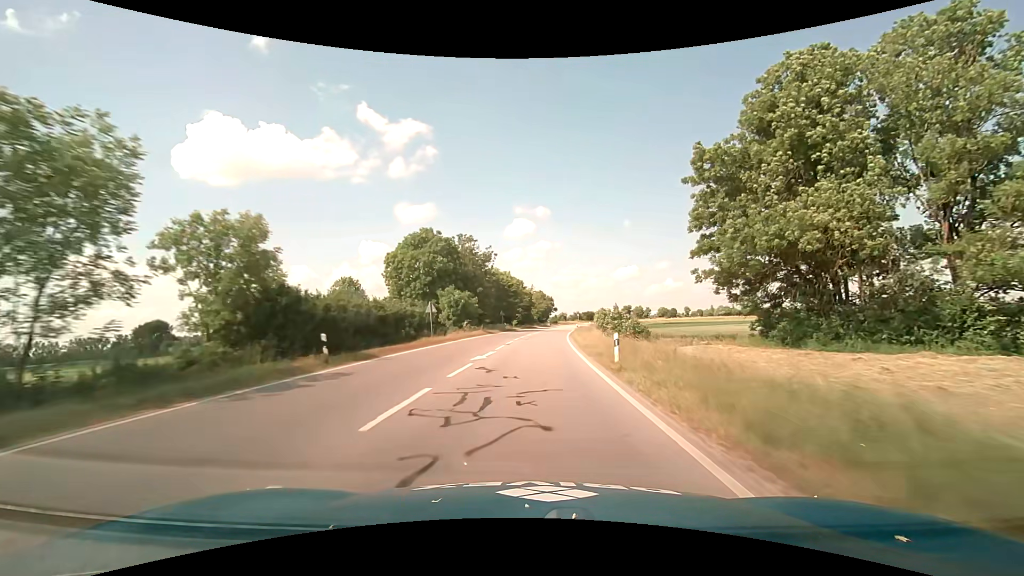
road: primary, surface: asphalt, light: Day
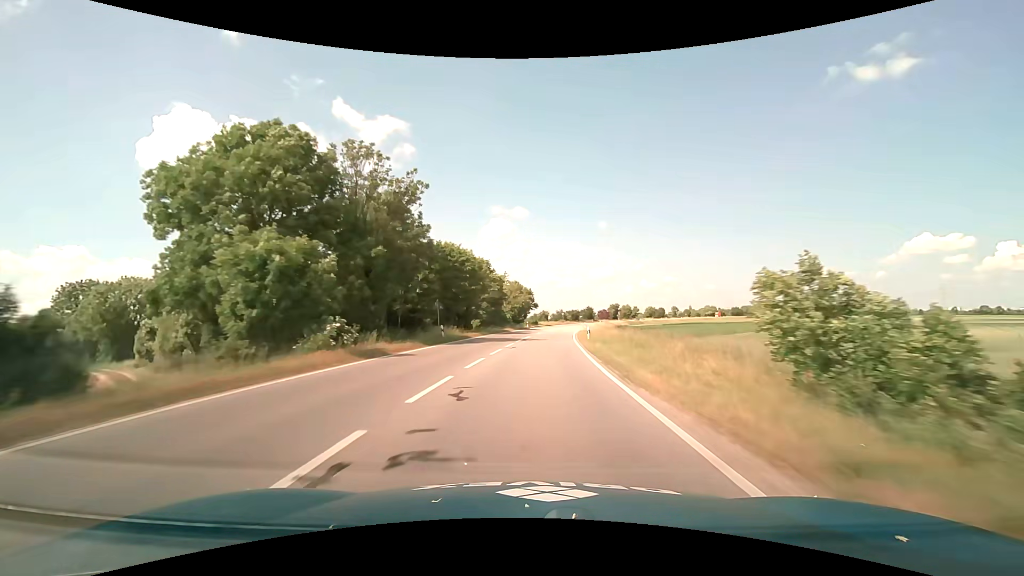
(+0.8, +34.2) m; +3°
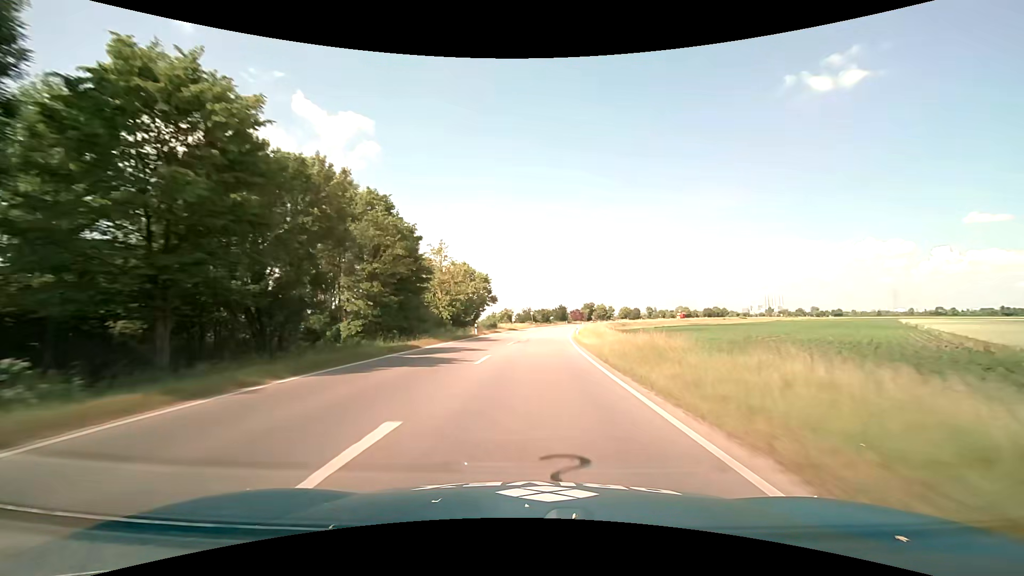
(+1.0, +36.2) m; +4°
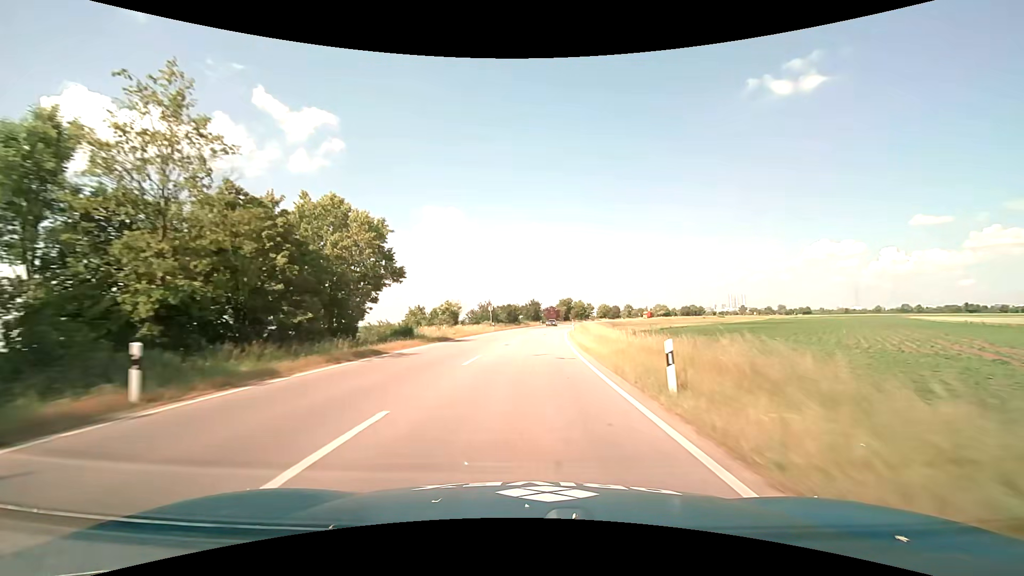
(+1.3, +37.6) m; +4°
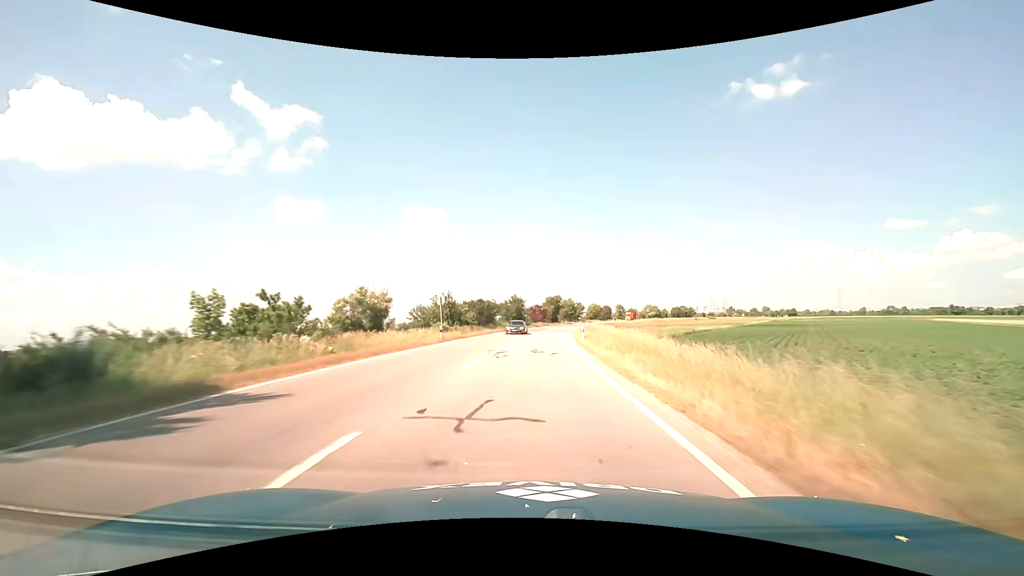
(+0.4, +25.7) m; +2°
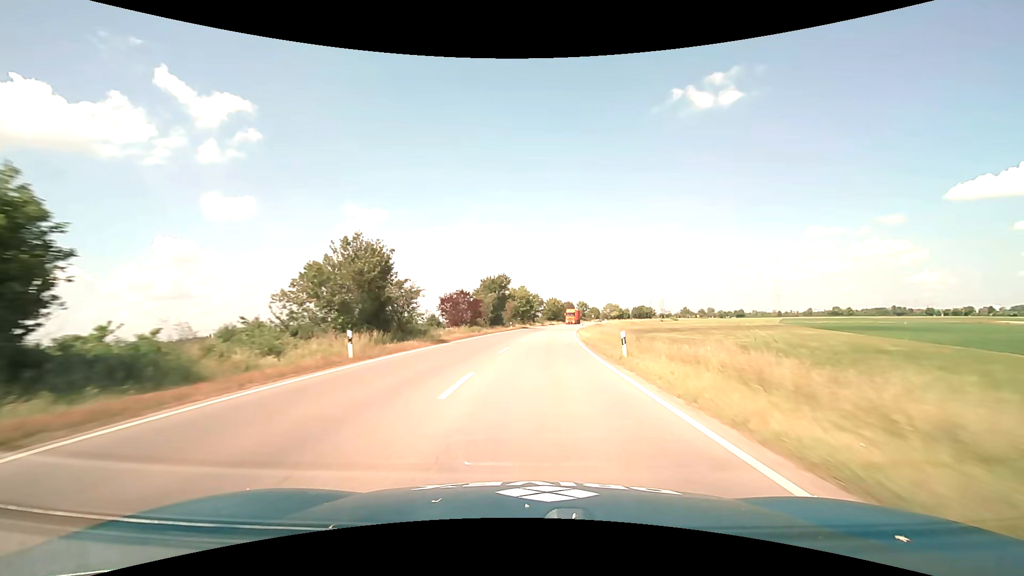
(+3.2, +65.9) m; +6°
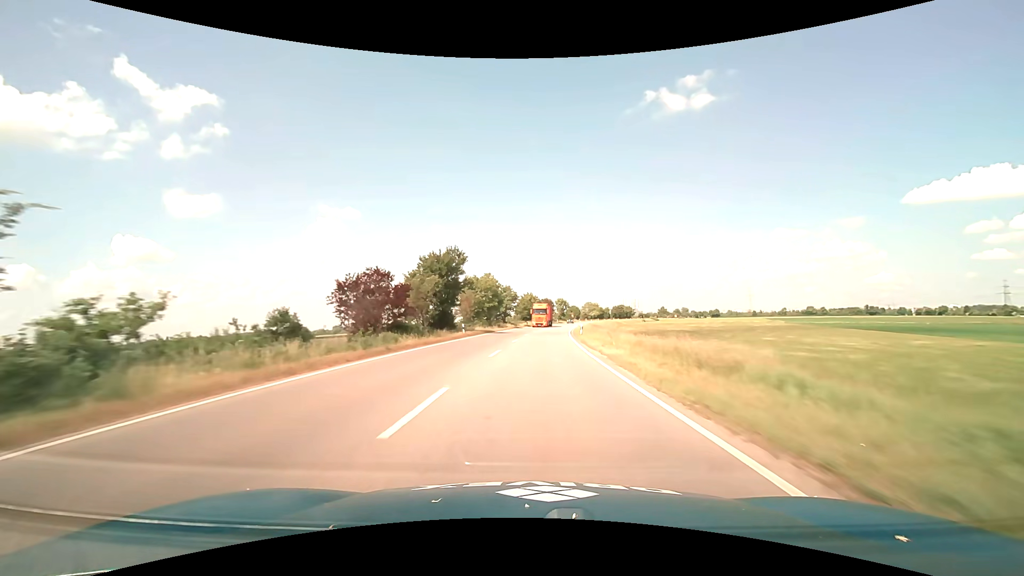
(+0.7, +27.0) m; +3°
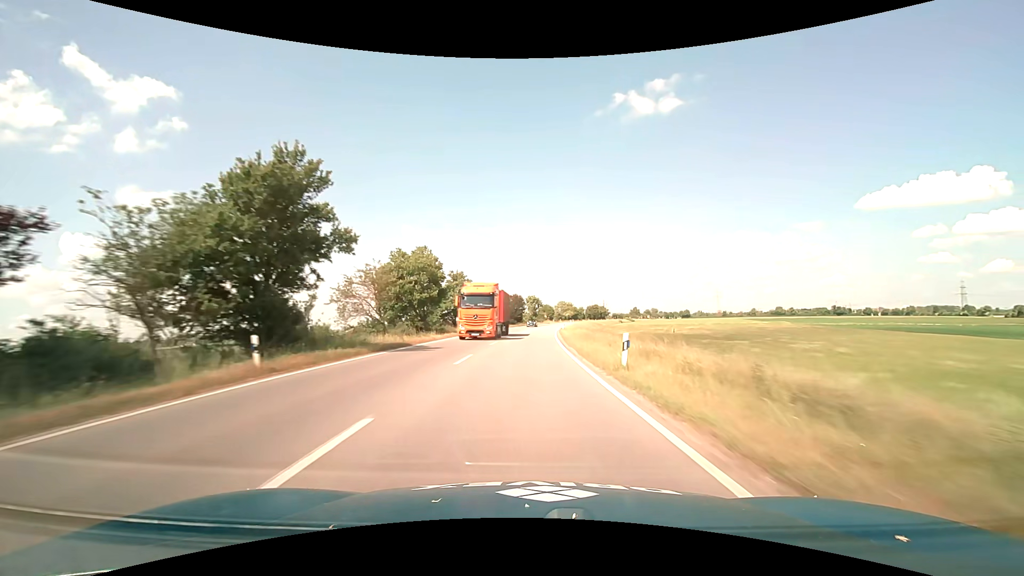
(+0.9, +27.3) m; +4°
(0, +10) (0, +20) (+1, +30) (+1, +40) (+2, +50) (+2, +60) (+3, +70) (+4, +80) (+5, +90) (+6, +100) m
